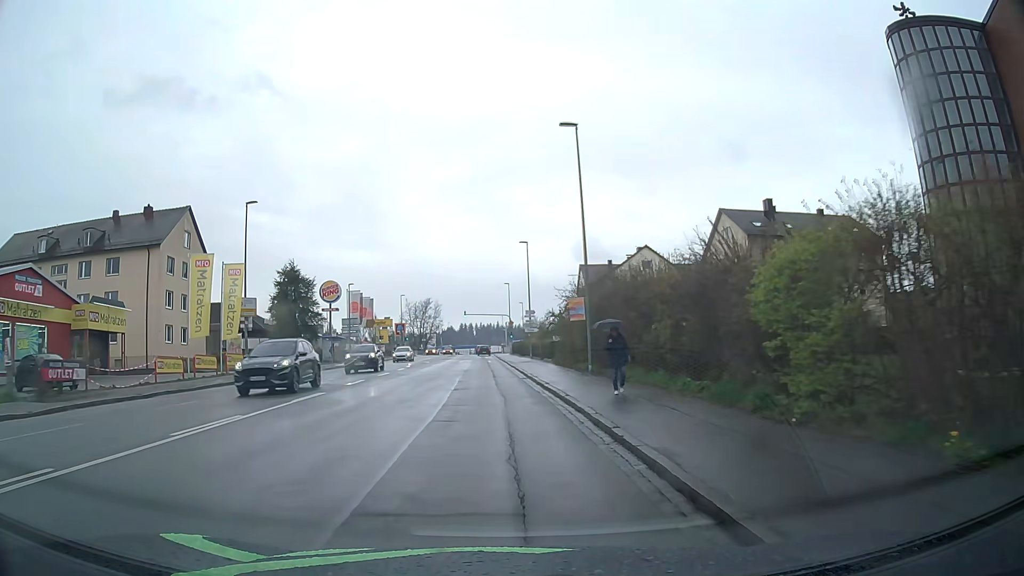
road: tertiary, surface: asphalt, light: Day
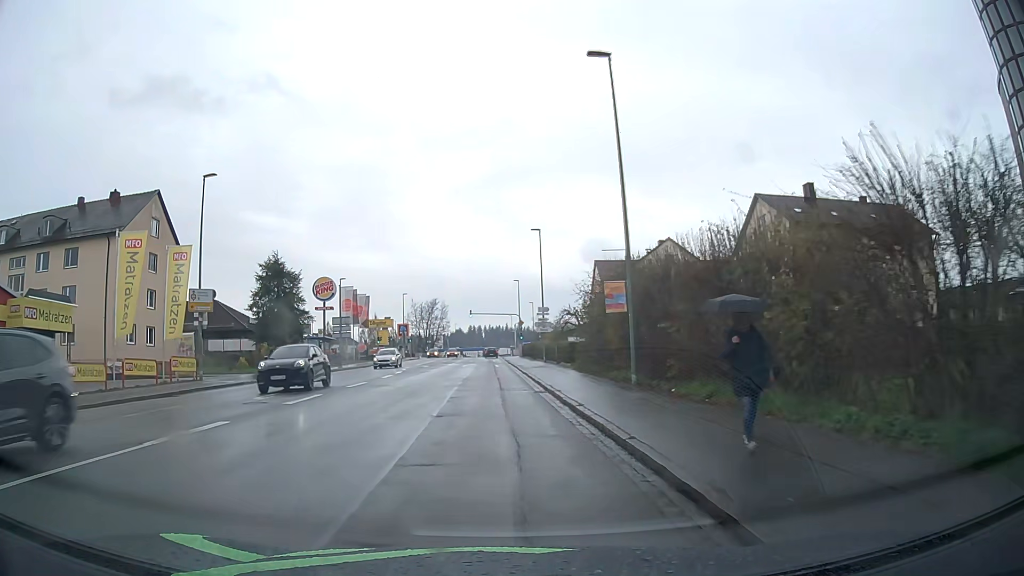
(-0.1, +7.6) m; -1°
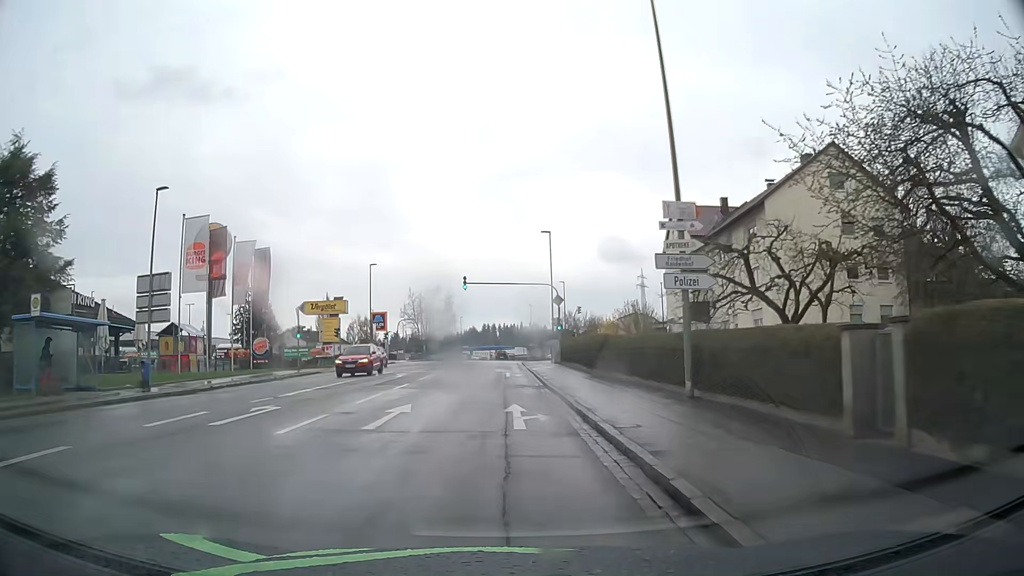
(-0.7, +37.9) m; -1°
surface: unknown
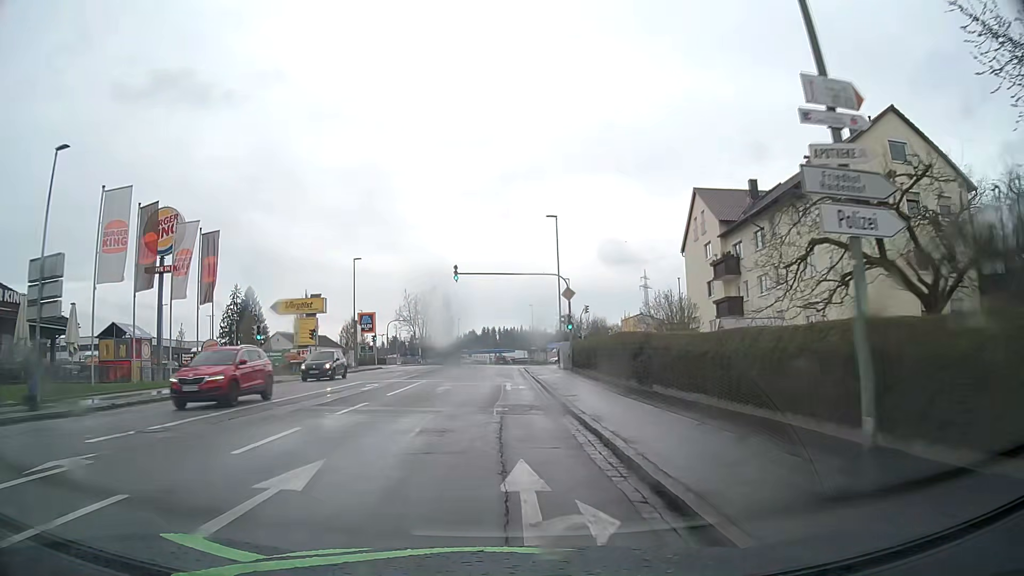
(0.0, +7.6) m; 0°
